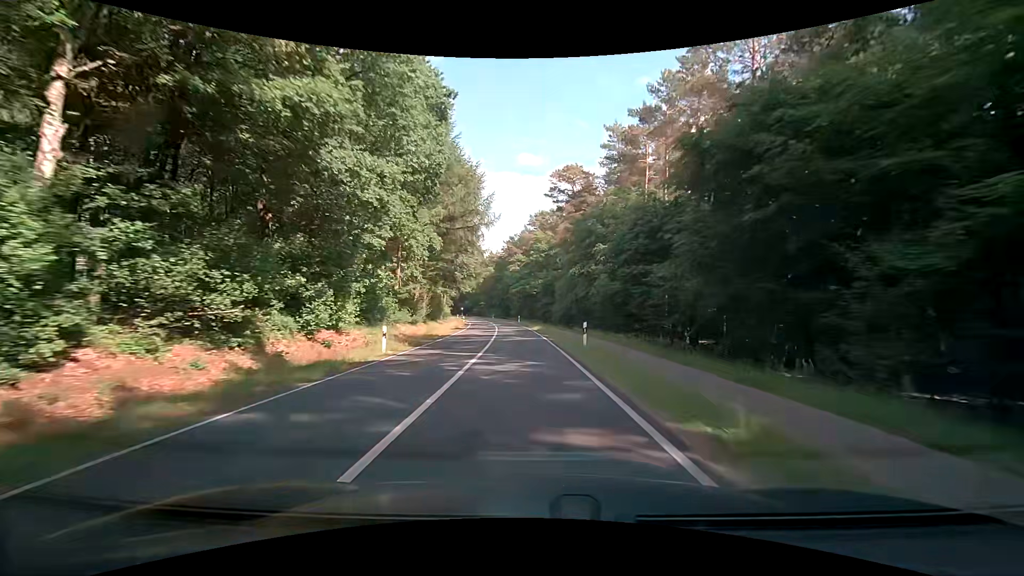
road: secondary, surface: asphalt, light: Day
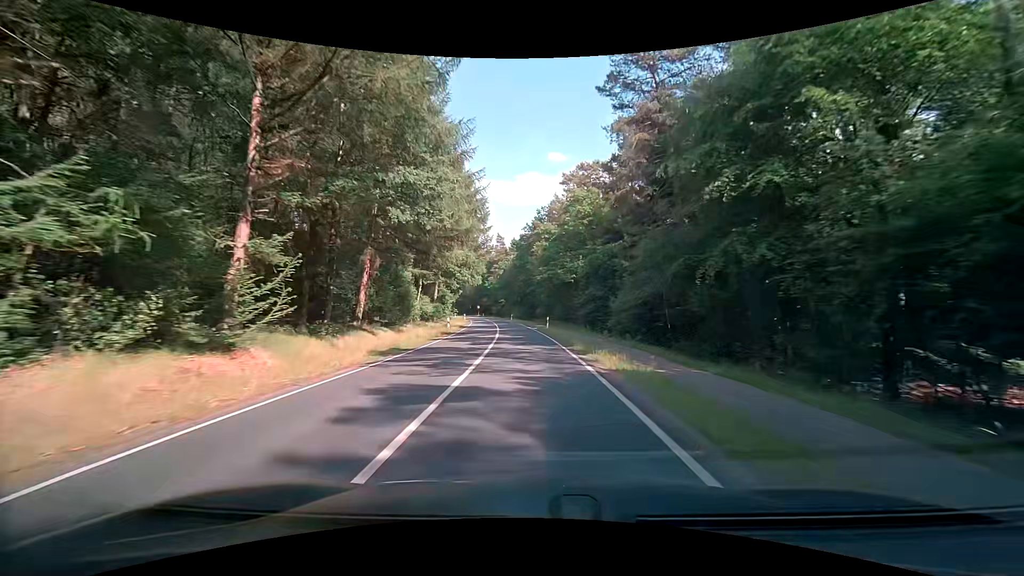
(-0.8, +30.8) m; -3°
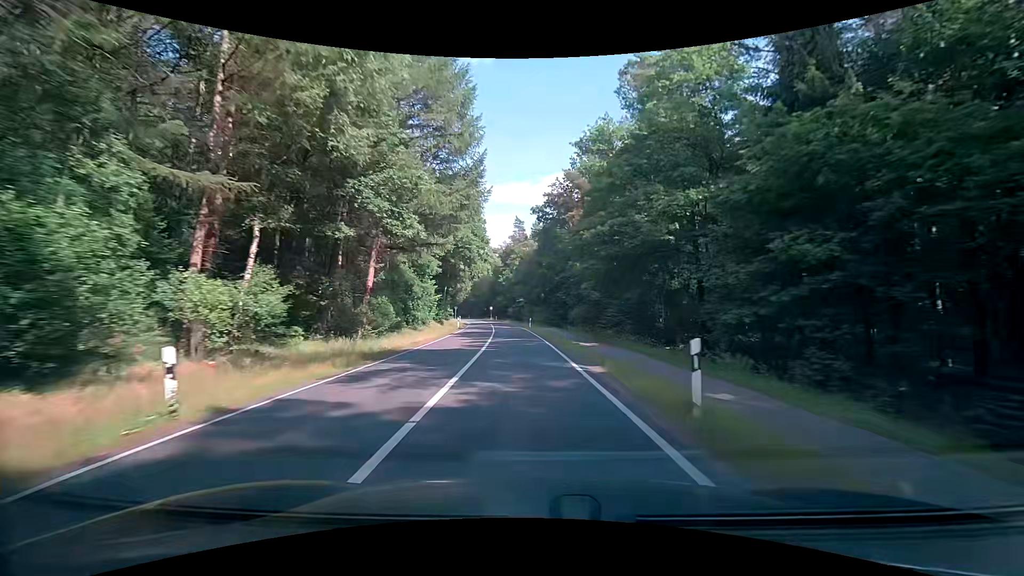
(-0.6, +31.5) m; -3°
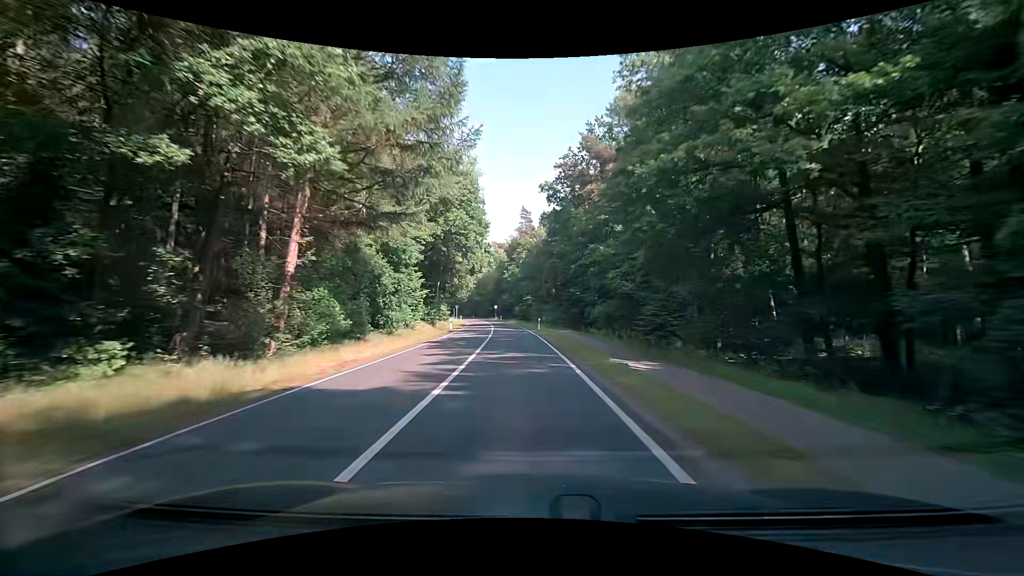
(0.0, +10.7) m; 0°
(0, +10) (-1, +20) (-1, +30) (-2, +40) (-3, +50) (-4, +60) (-5, +70) (-7, +80) (-8, +90) (-10, +99) m
